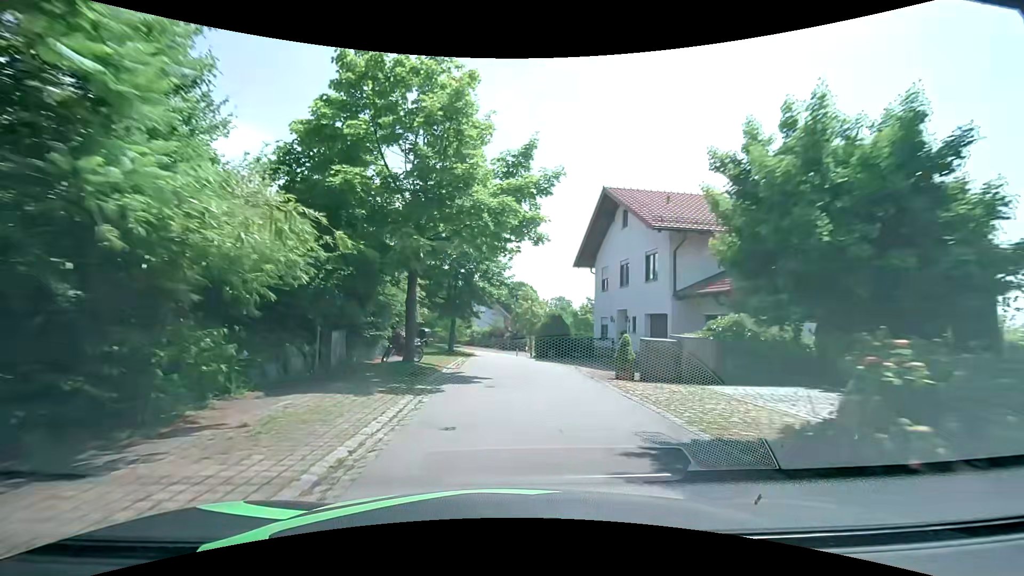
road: residential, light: Day
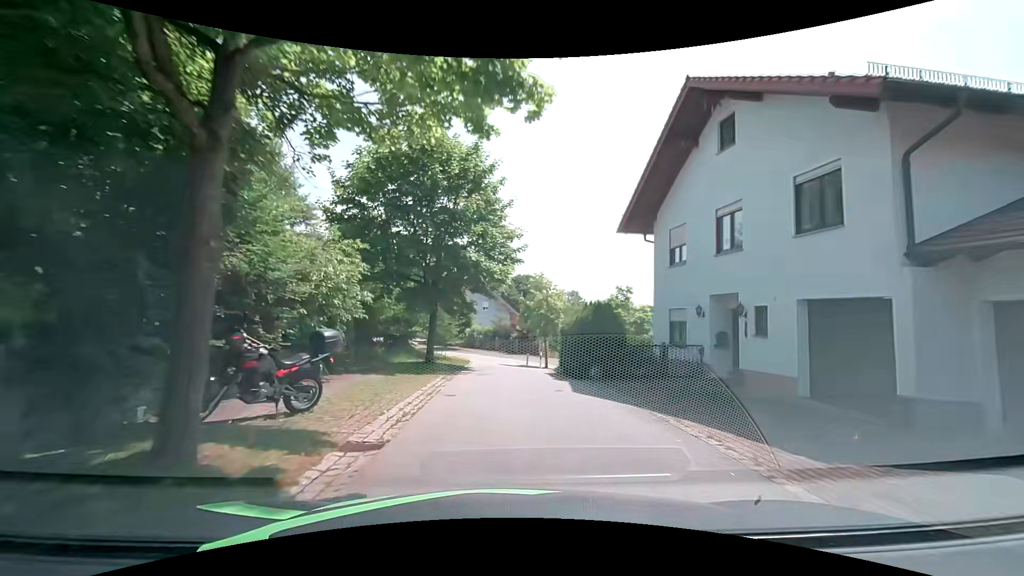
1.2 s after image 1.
(-0.2, +11.0) m; -1°
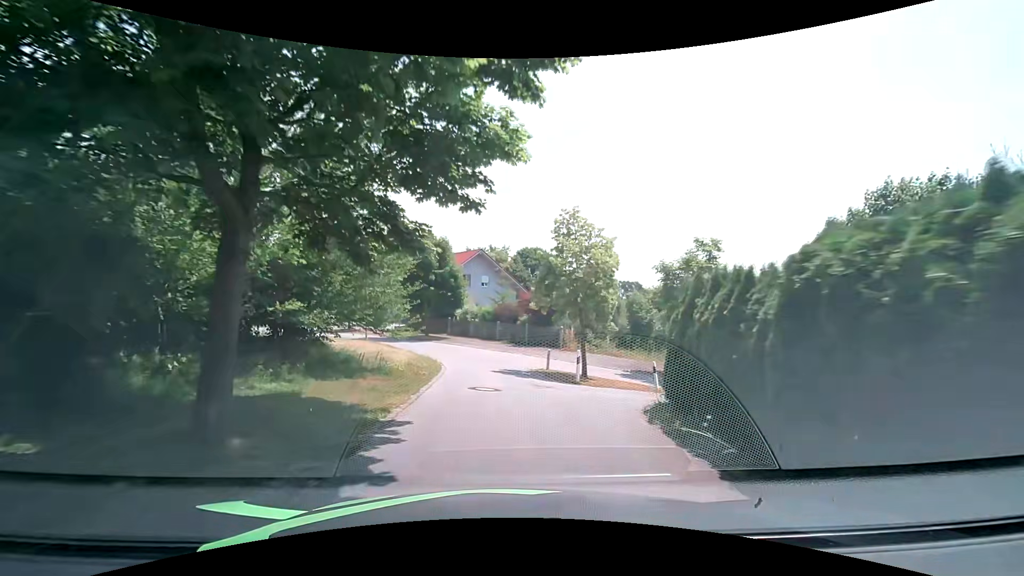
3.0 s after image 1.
(-0.1, +15.2) m; 0°
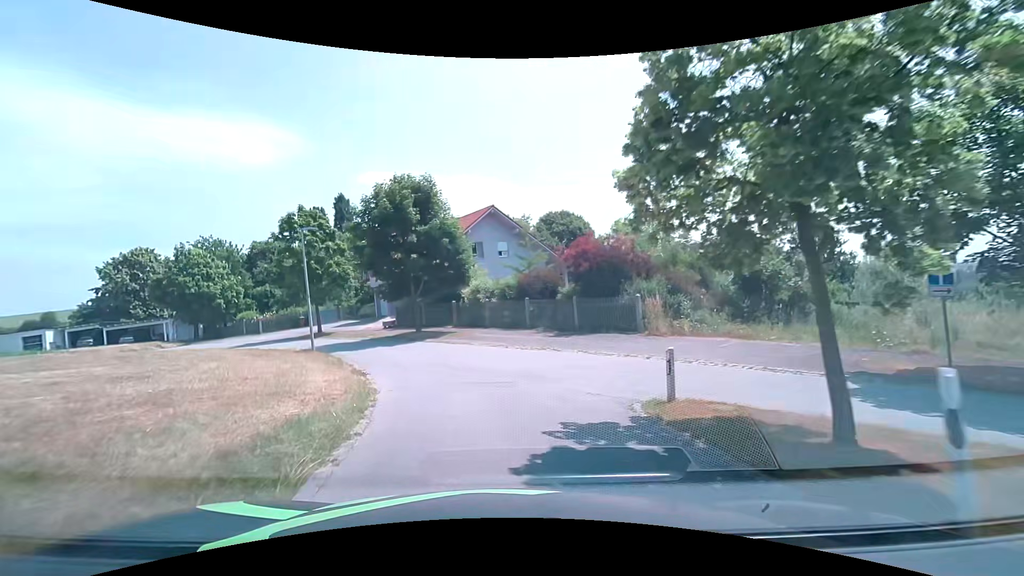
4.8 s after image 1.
(-0.1, +13.4) m; -2°
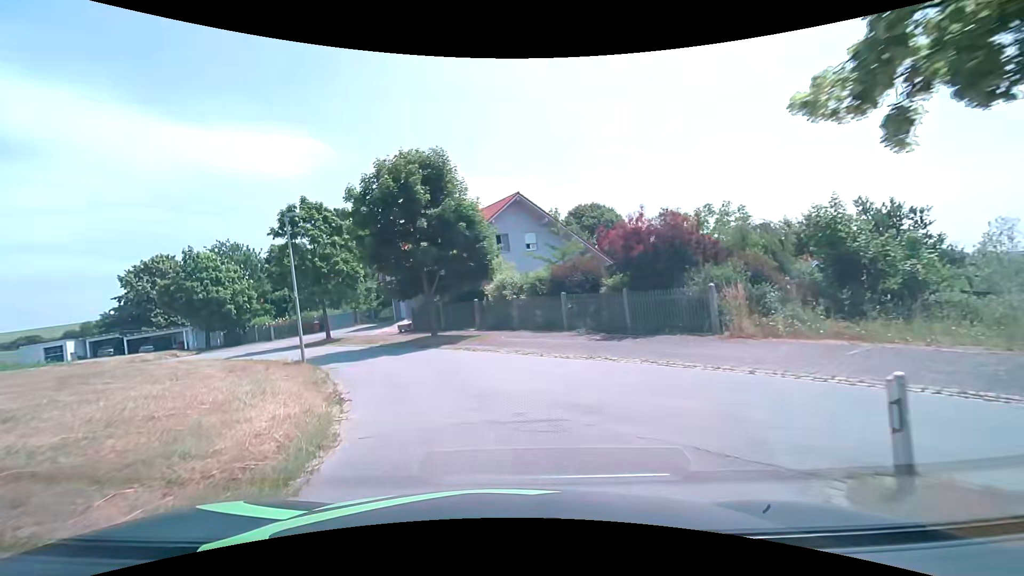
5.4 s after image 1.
(-0.1, +4.1) m; -4°
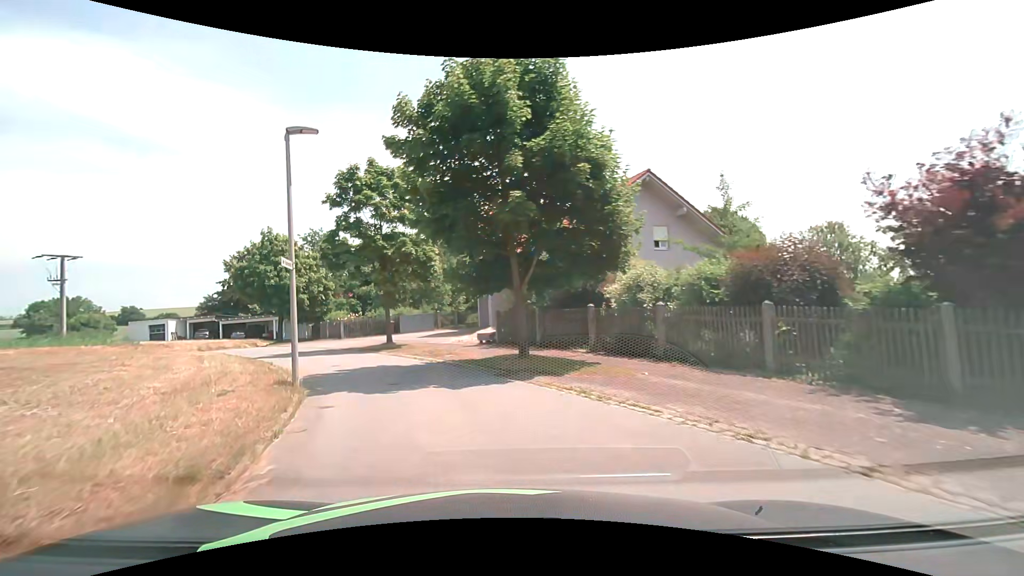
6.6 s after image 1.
(-0.9, +8.1) m; -11°
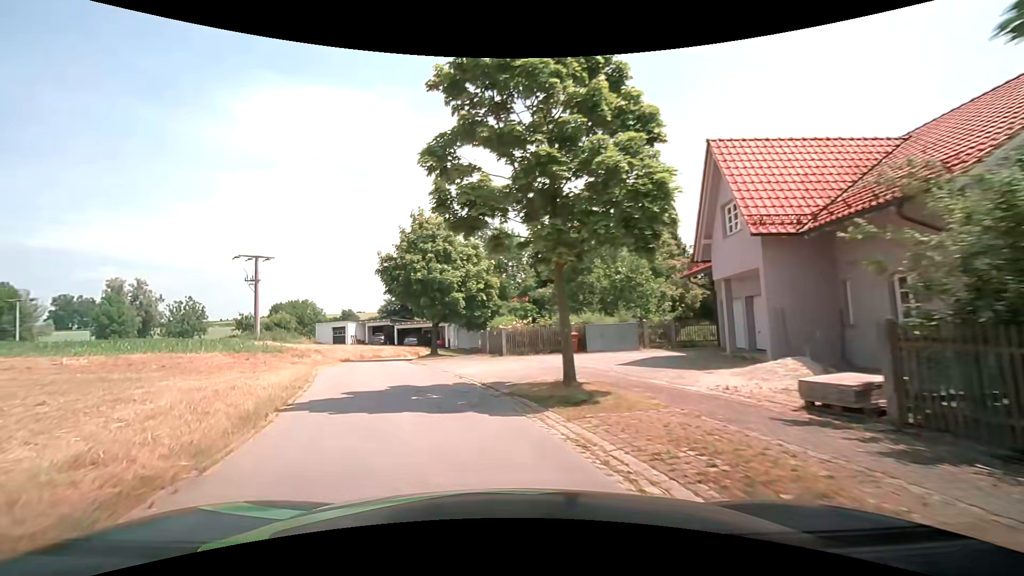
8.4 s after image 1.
(-2.1, +12.5) m; -19°
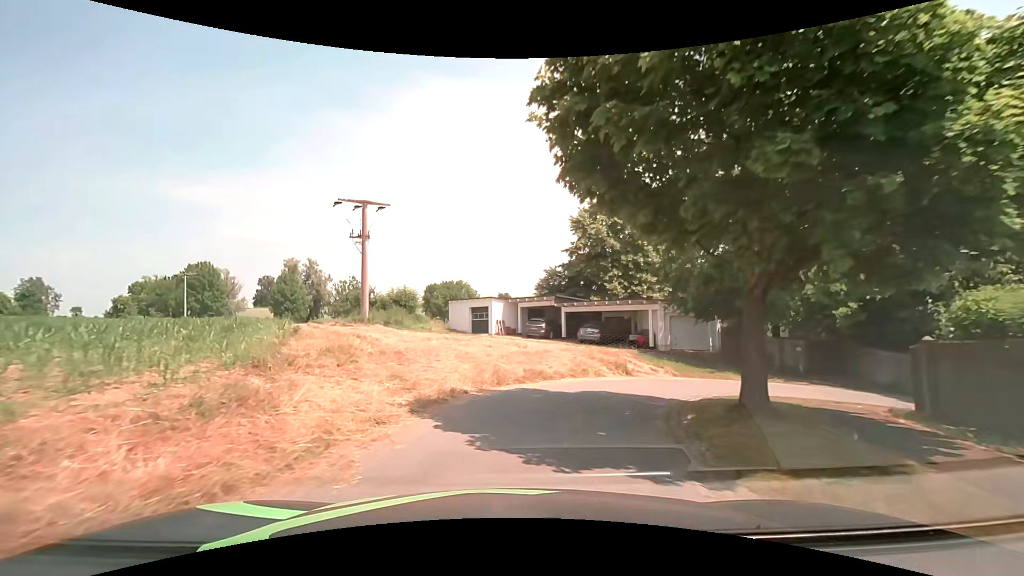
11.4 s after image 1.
(-5.4, +22.3) m; -18°
(+1, +10) (+7, +18) (+17, +19) (+26, +14) (+33, +7) (+38, -1) (+45, -9) (+54, -13) (+63, -10) (+67, -1) m
